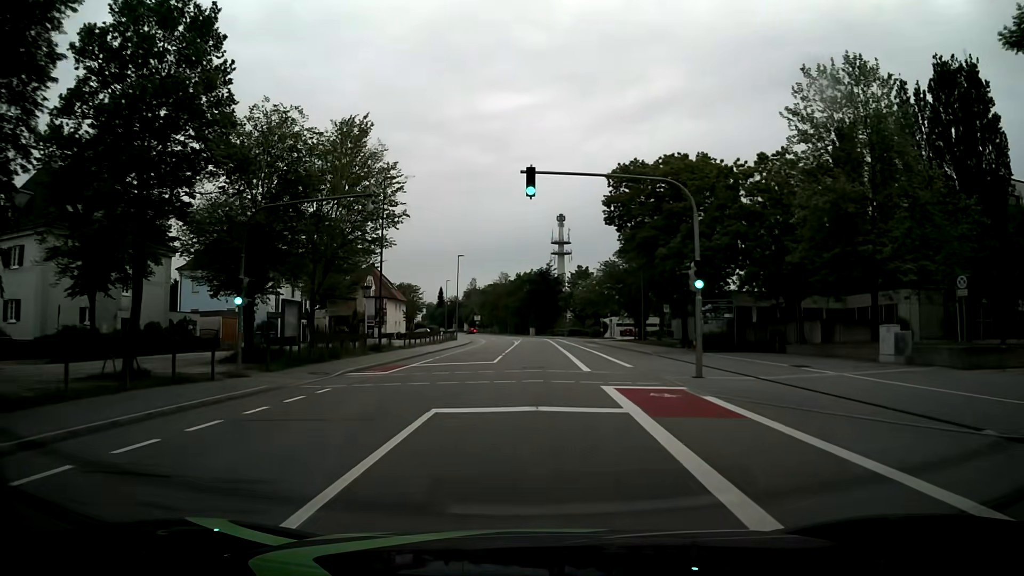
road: tertiary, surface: asphalt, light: Day
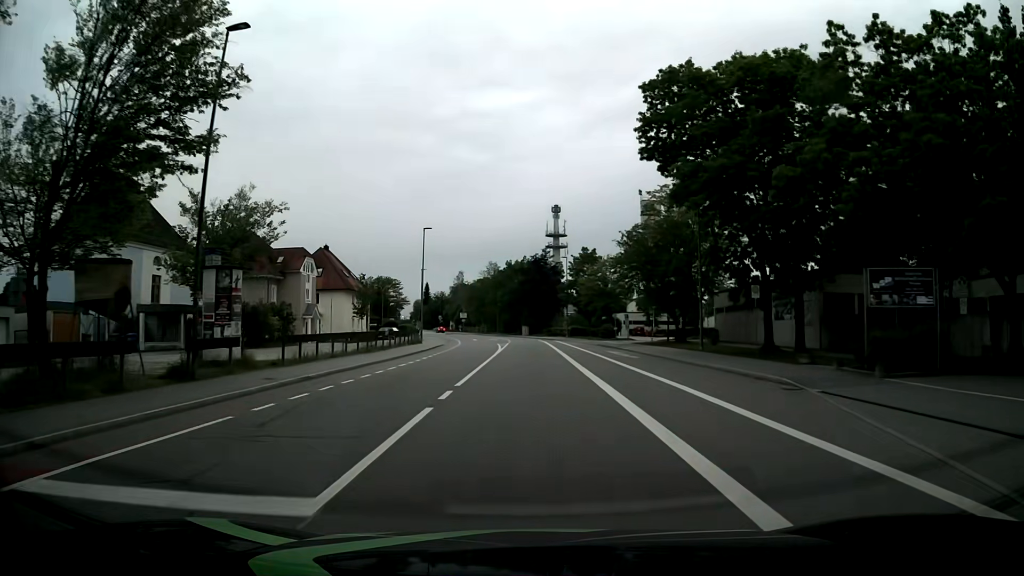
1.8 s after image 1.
(+0.3, +21.9) m; +1°
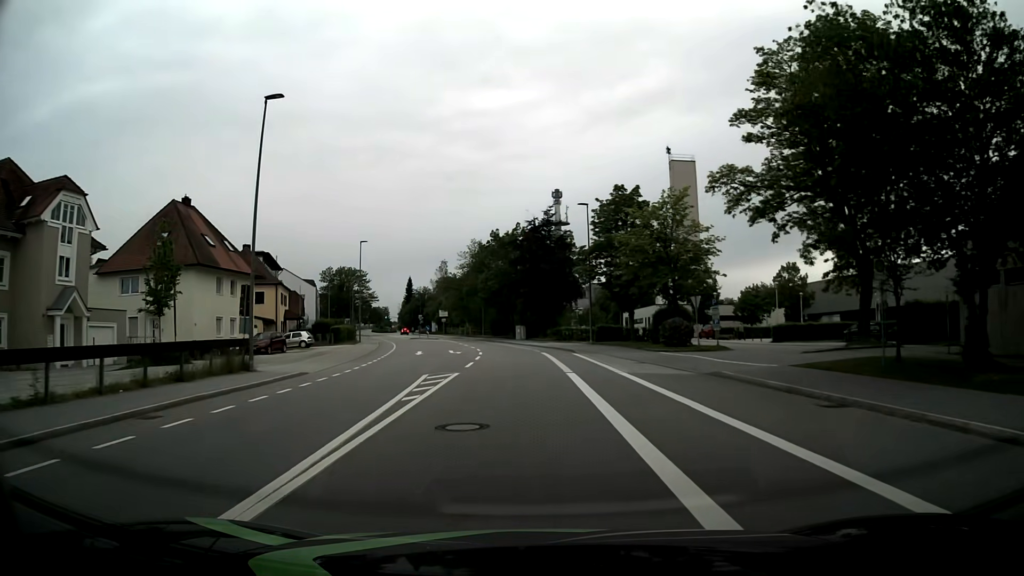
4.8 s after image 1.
(+0.2, +36.6) m; 0°
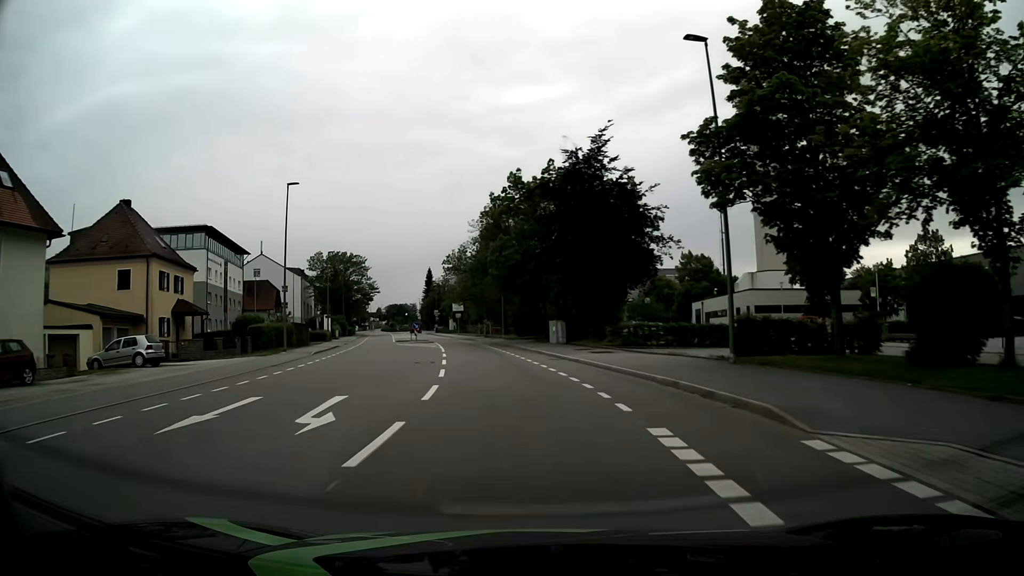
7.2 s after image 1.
(-0.6, +28.7) m; -3°
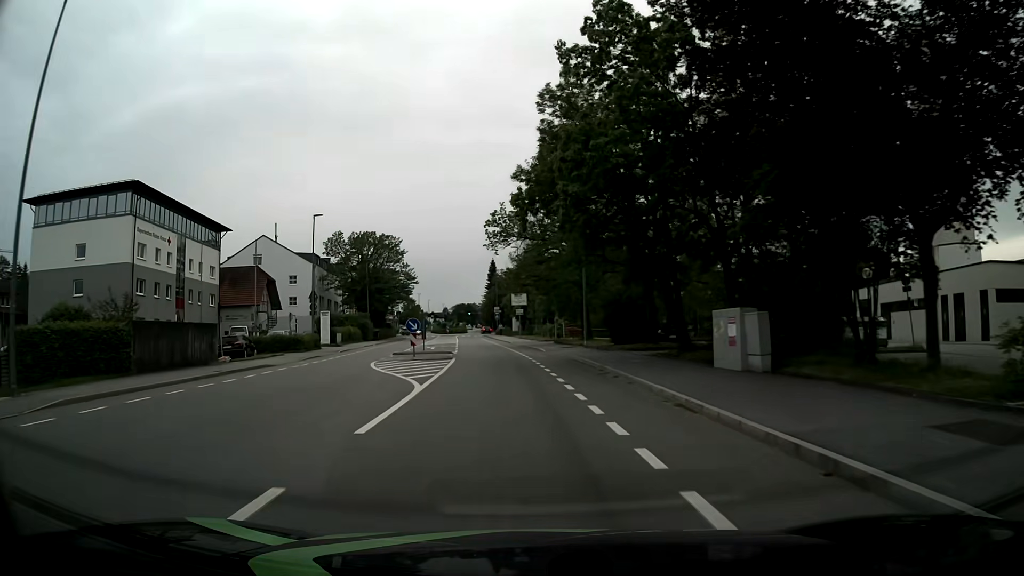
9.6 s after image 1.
(-1.6, +28.2) m; -6°
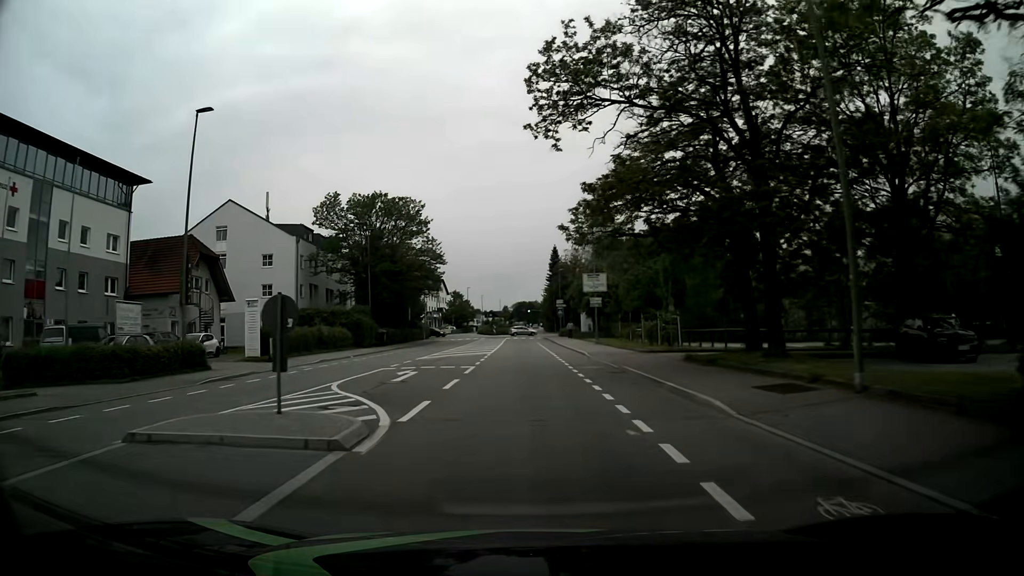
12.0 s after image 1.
(-1.4, +27.7) m; -5°
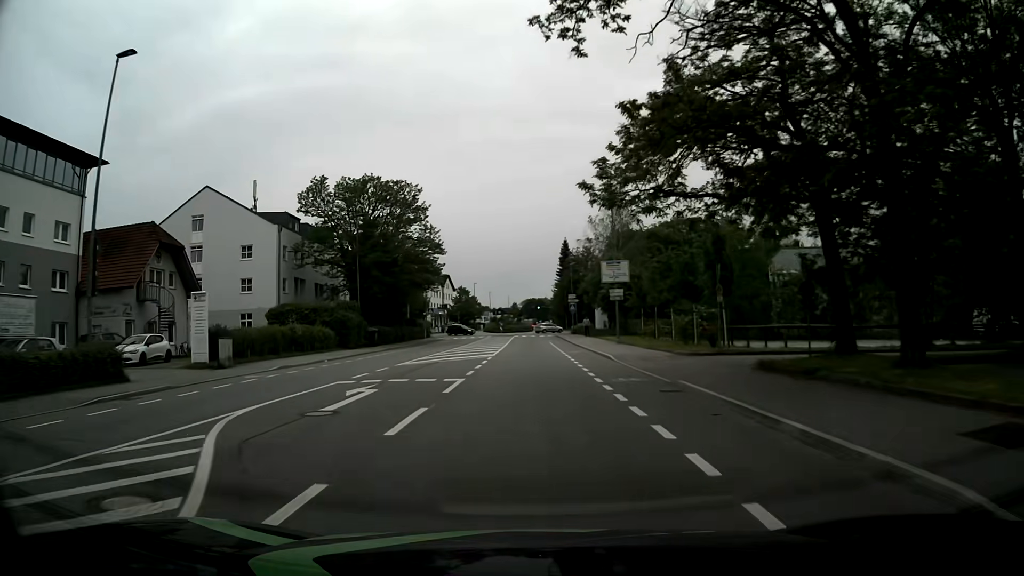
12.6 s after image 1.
(-0.1, +6.9) m; -1°
